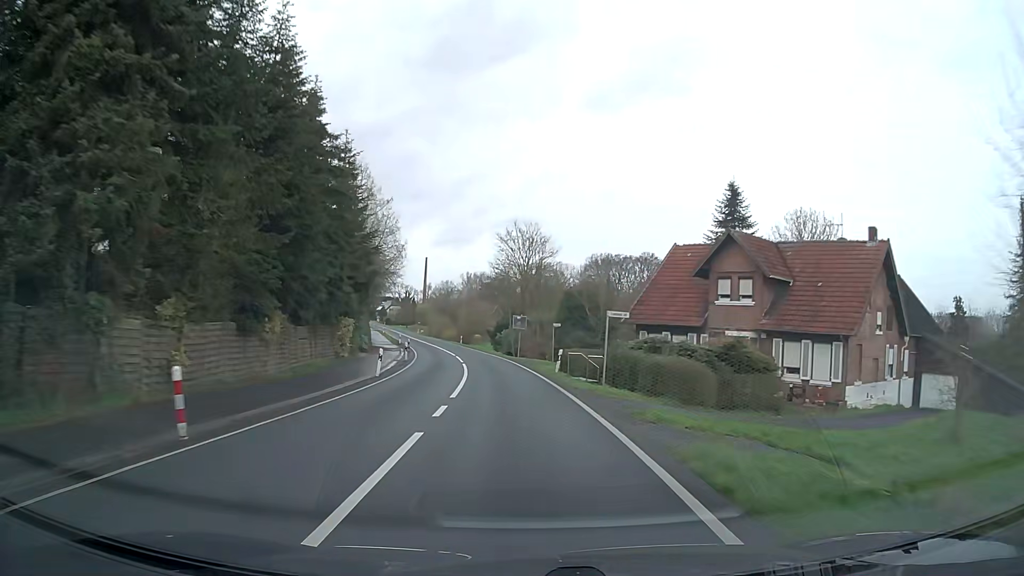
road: secondary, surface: asphalt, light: Day
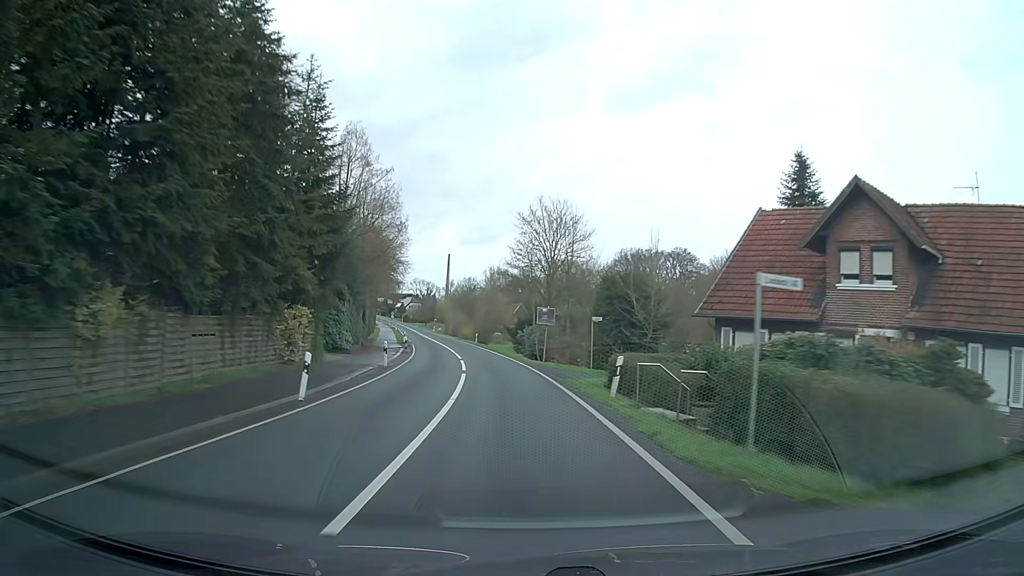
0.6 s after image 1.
(-0.2, +11.3) m; -2°
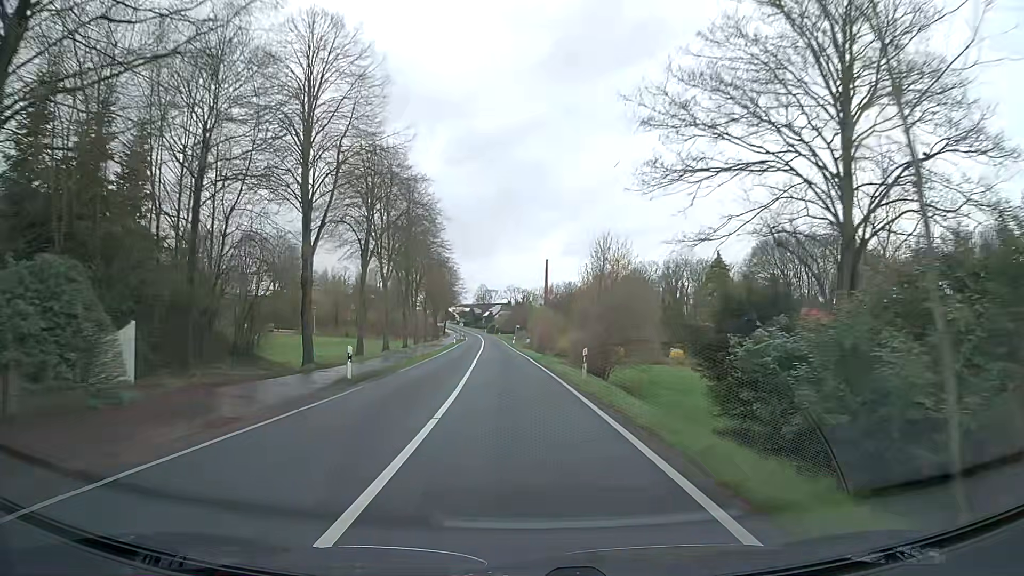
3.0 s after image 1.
(-3.3, +45.1) m; -8°
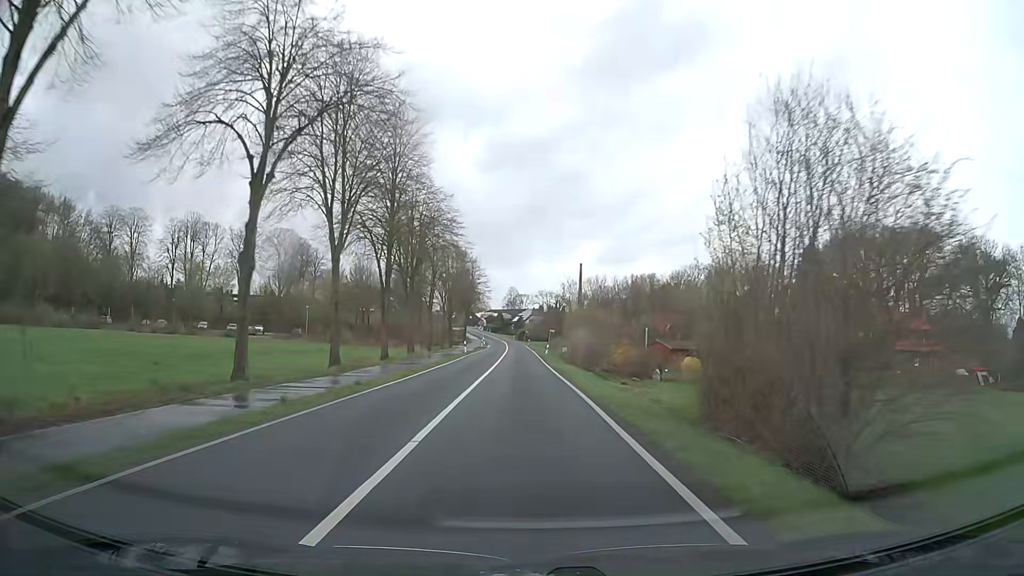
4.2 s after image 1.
(-0.6, +22.4) m; -3°
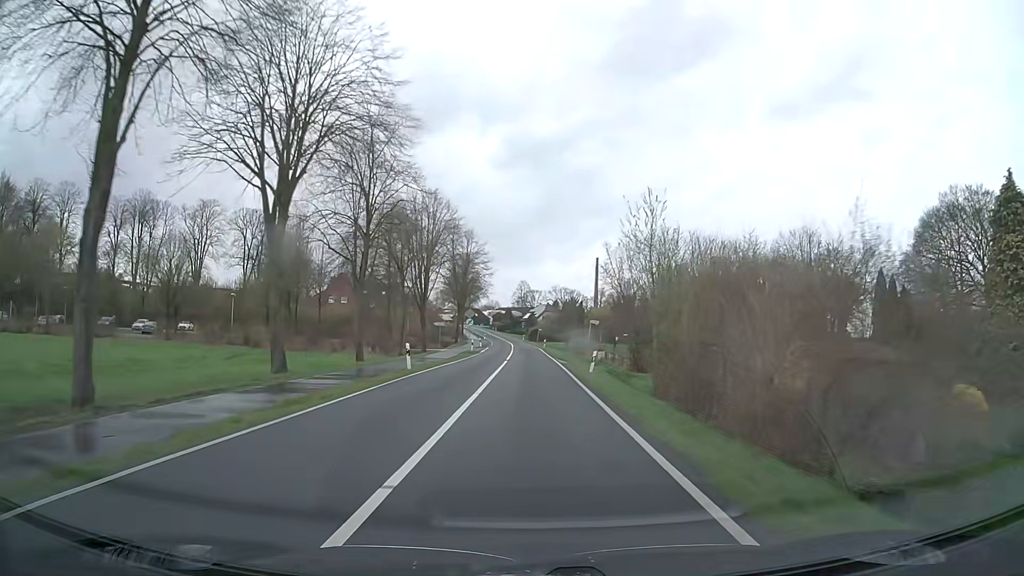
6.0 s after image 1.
(-0.3, +33.0) m; -1°
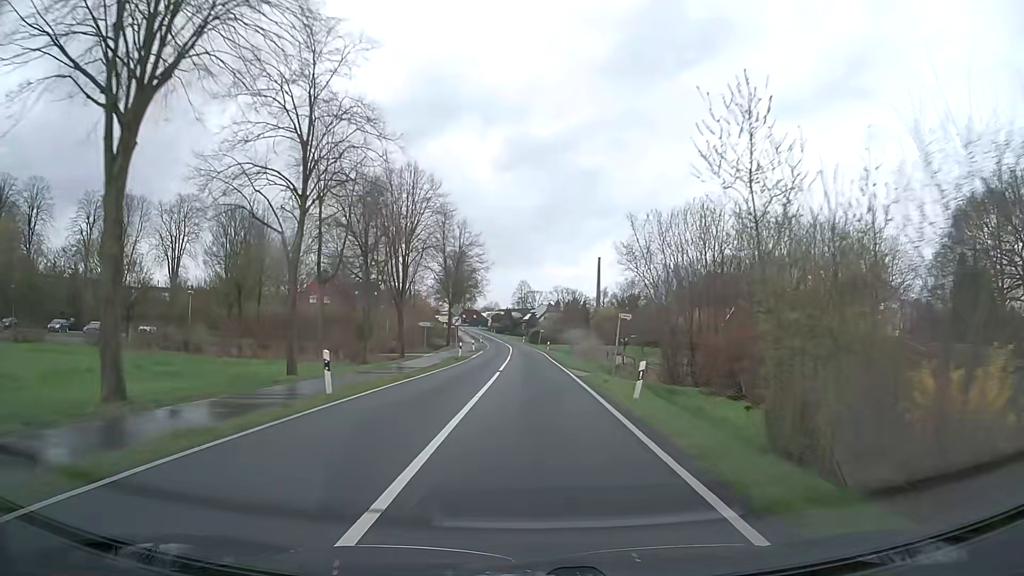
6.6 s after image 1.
(0.0, +10.9) m; 0°
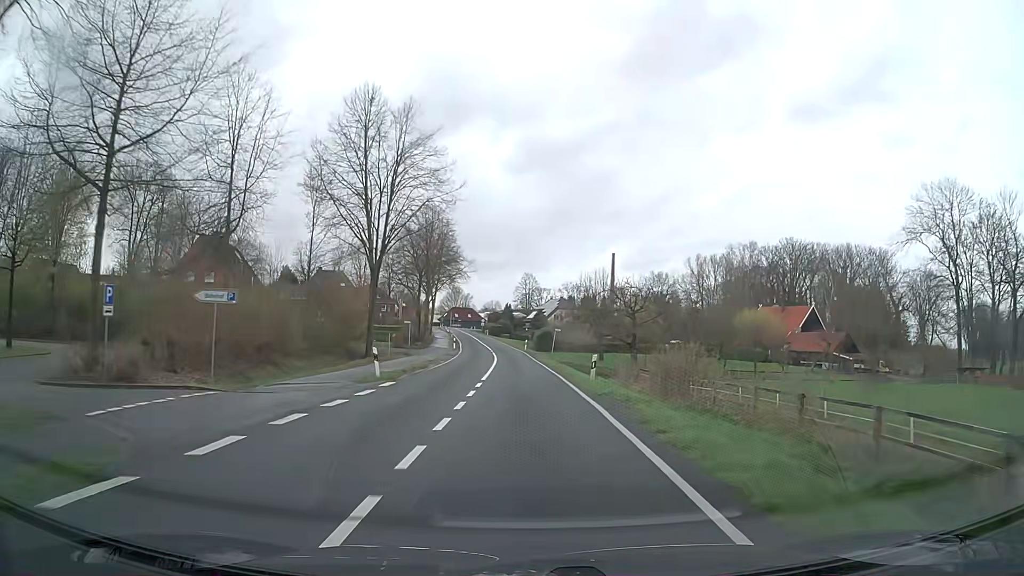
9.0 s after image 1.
(+0.1, +43.5) m; 0°
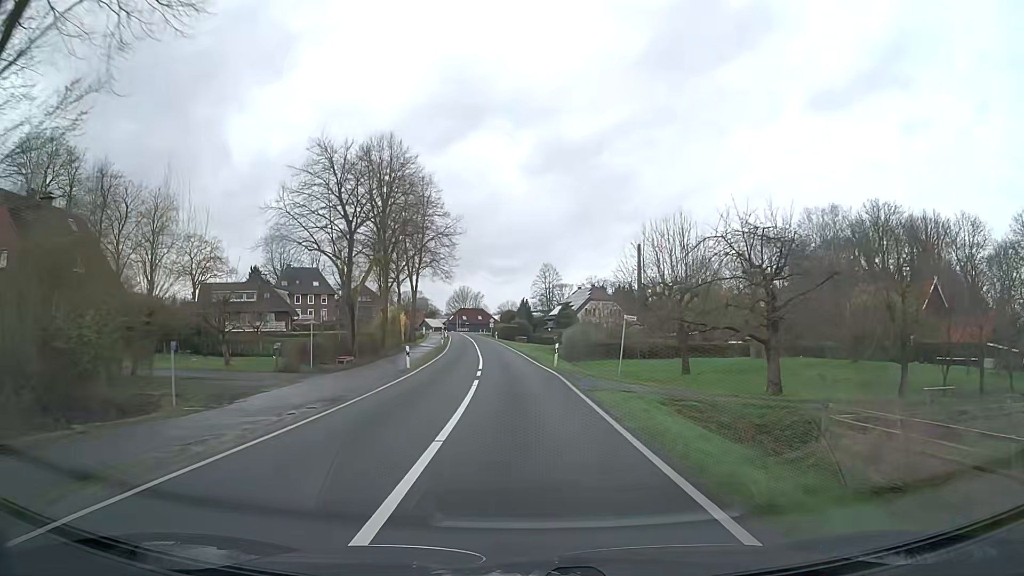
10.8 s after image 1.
(-0.6, +33.6) m; -2°
